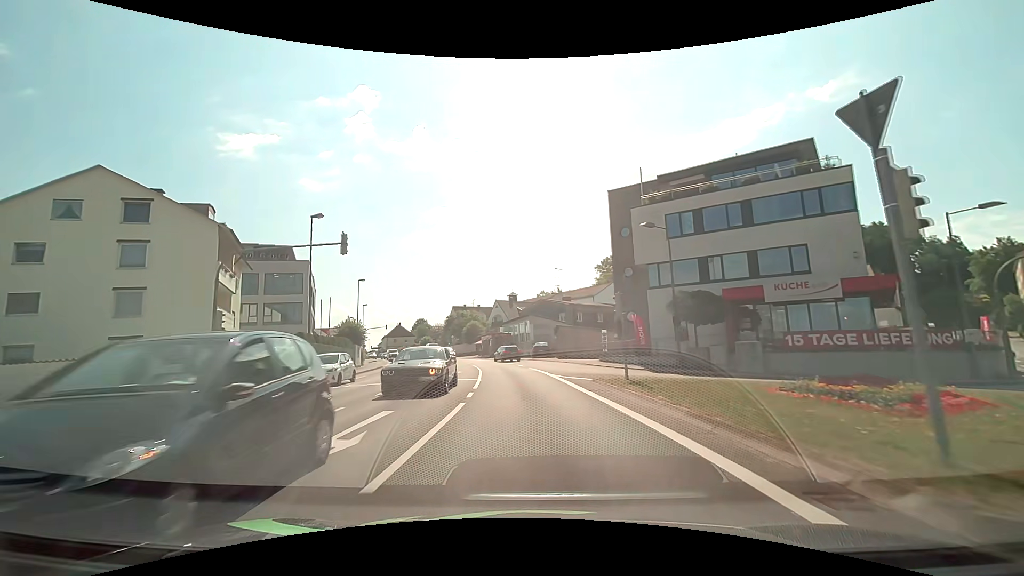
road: tertiary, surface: asphalt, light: Day
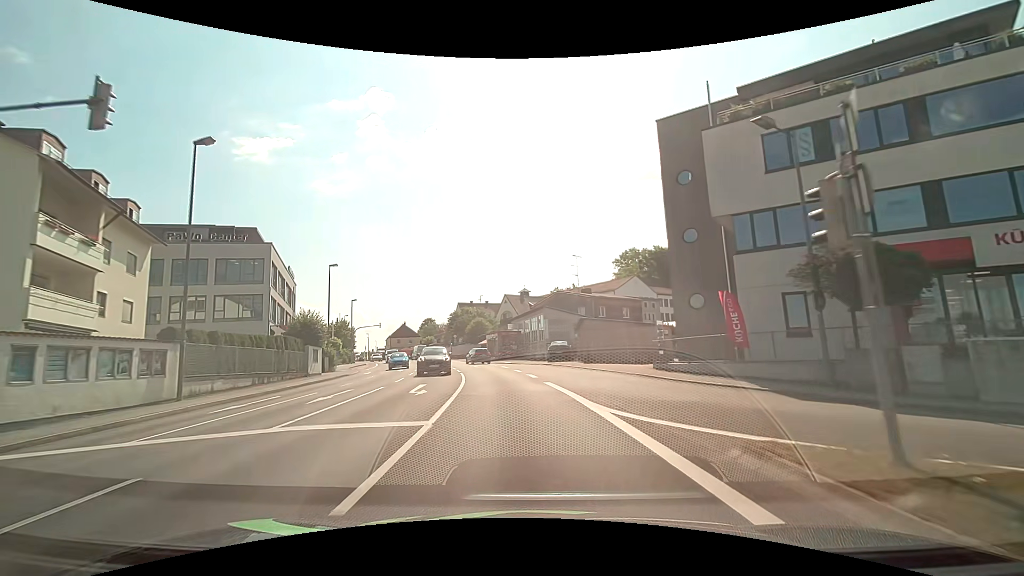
(-0.1, +12.4) m; -1°
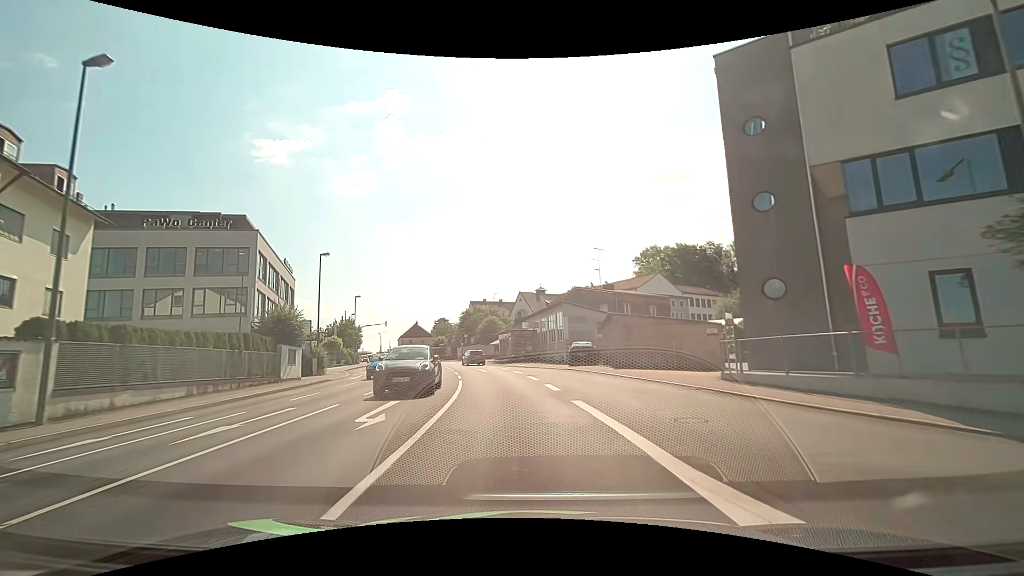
(-0.1, +6.2) m; -2°
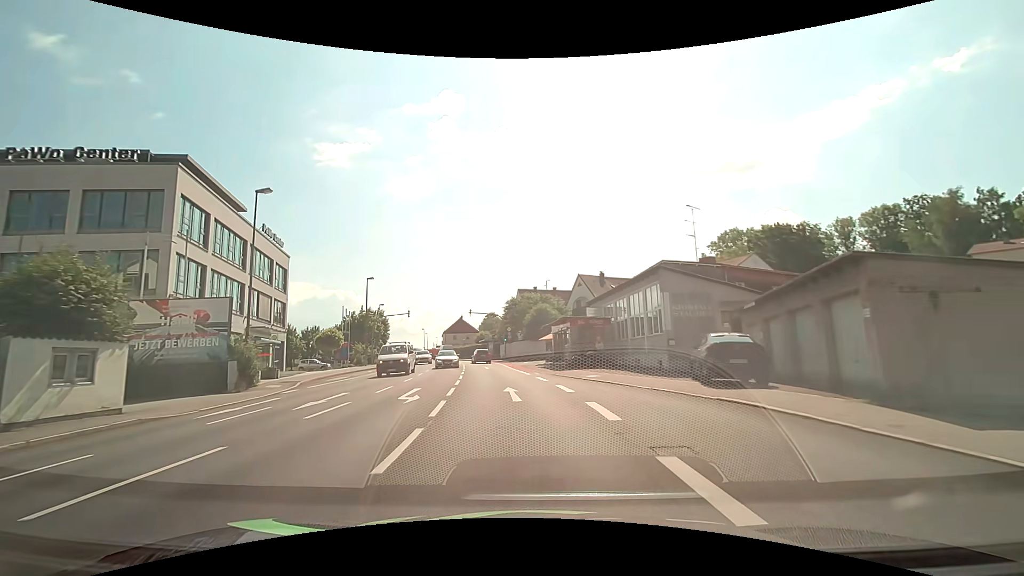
(-0.9, +18.4) m; -6°
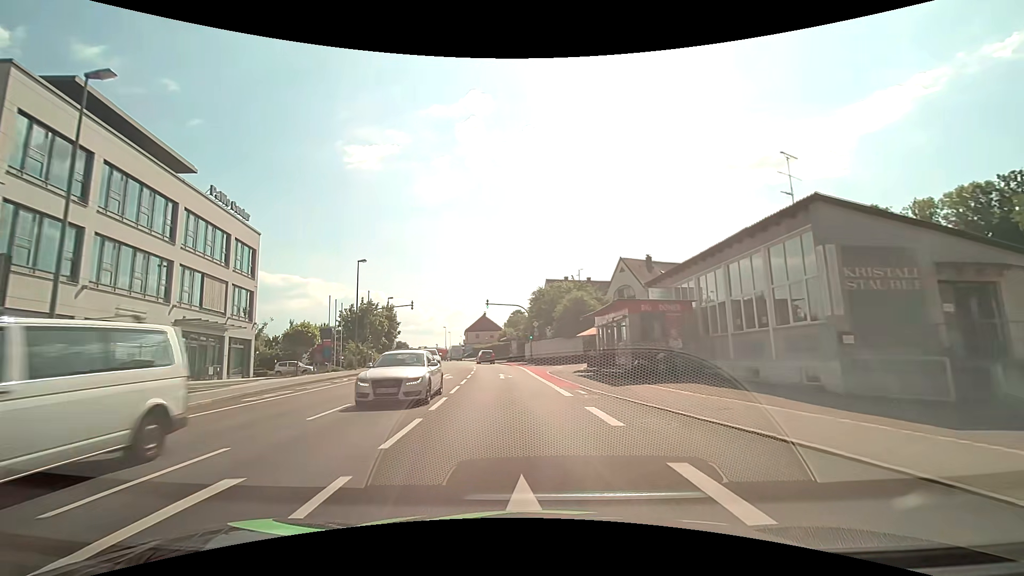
(-0.3, +12.3) m; -3°
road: tertiary_link
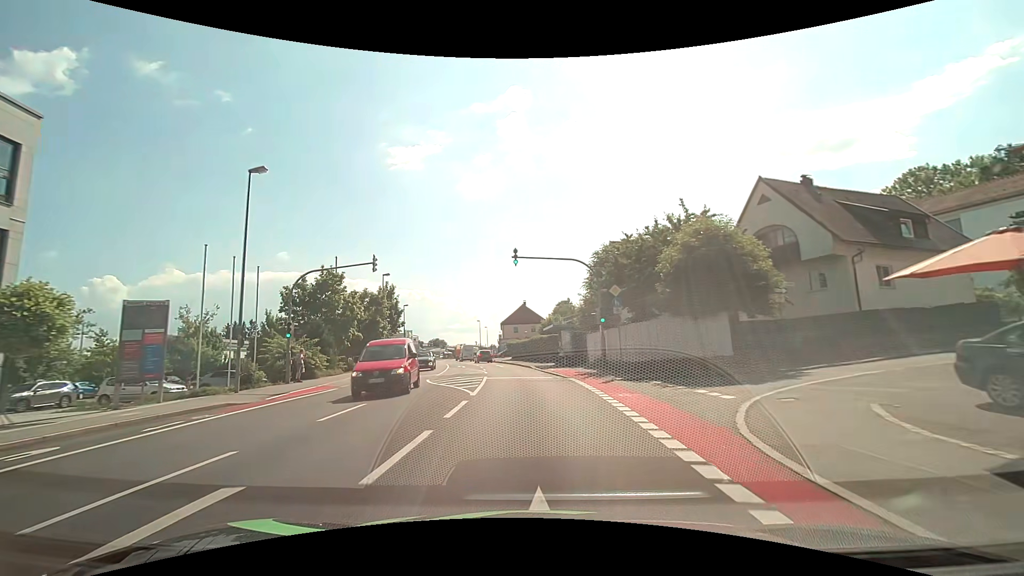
(-1.3, +24.8) m; -5°
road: tertiary
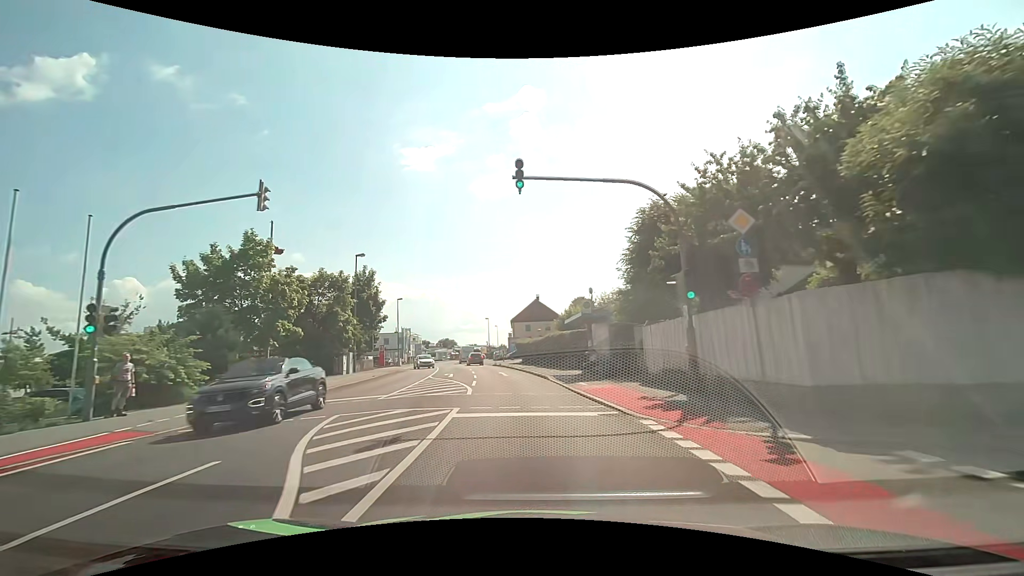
(-0.2, +12.6) m; -2°
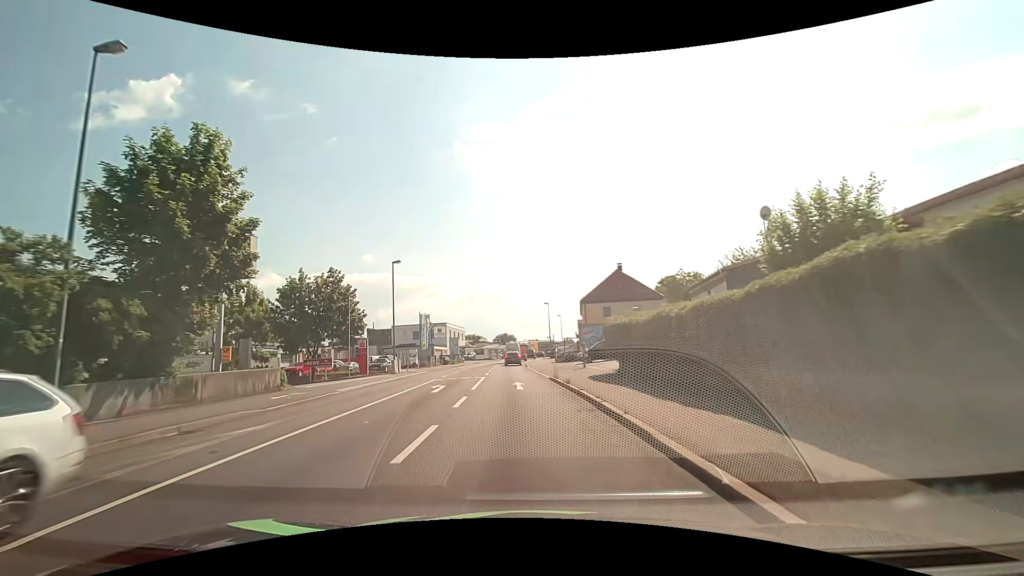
(-2.0, +32.0) m; -8°
(0, +10) (-1, +20) (-1, +30) (-2, +40) (-2, +50) (-2, +60) (-2, +70) (-2, +80) (-1, +90) (-1, +100) m
